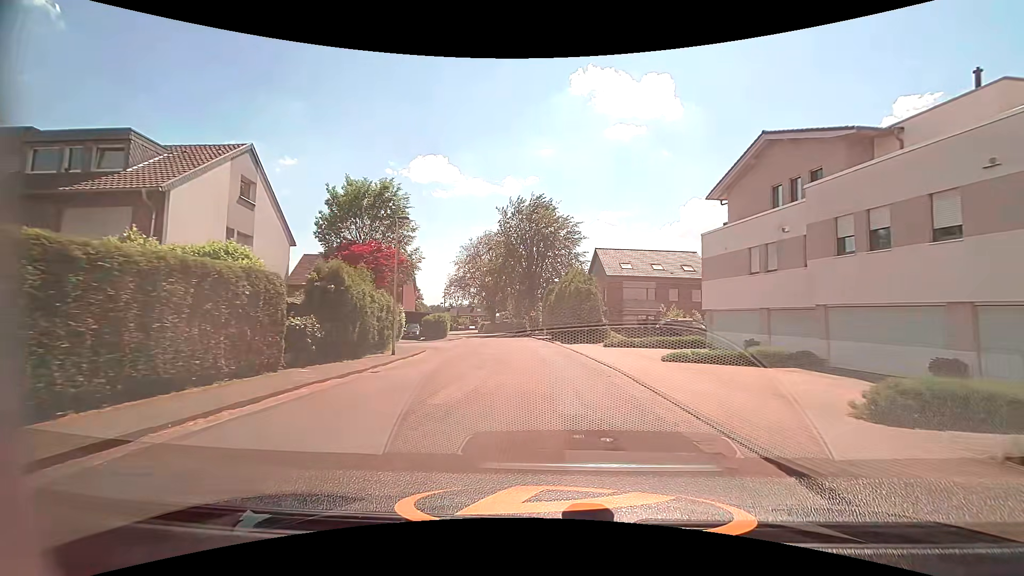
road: tertiary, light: Day
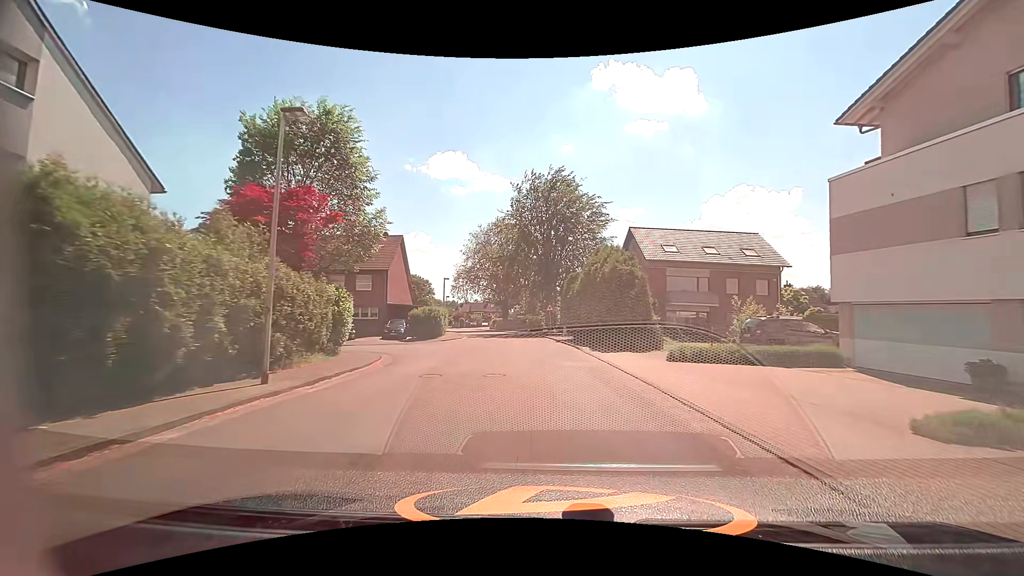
(-0.1, +11.2) m; -1°
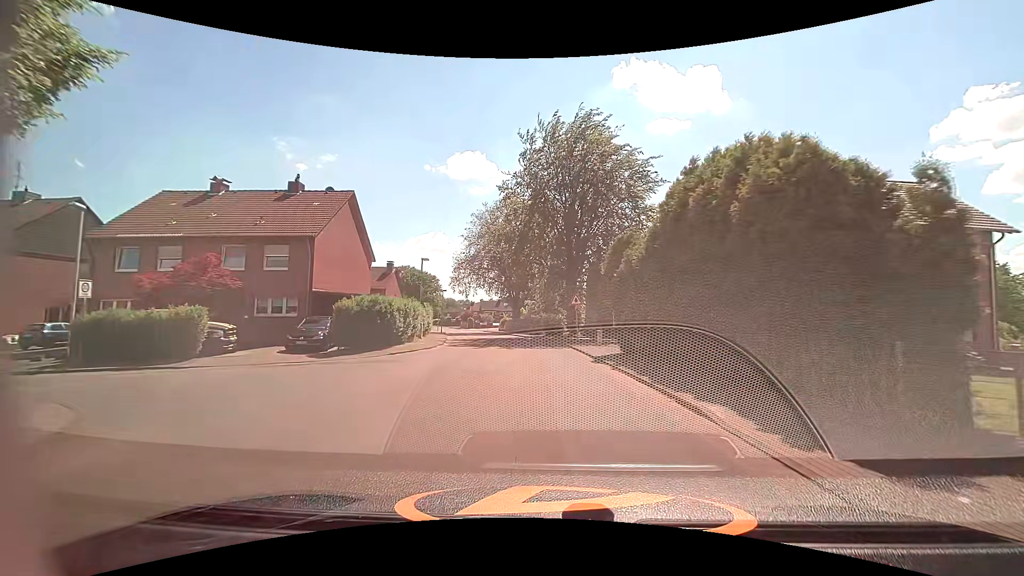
(-0.4, +17.1) m; -2°
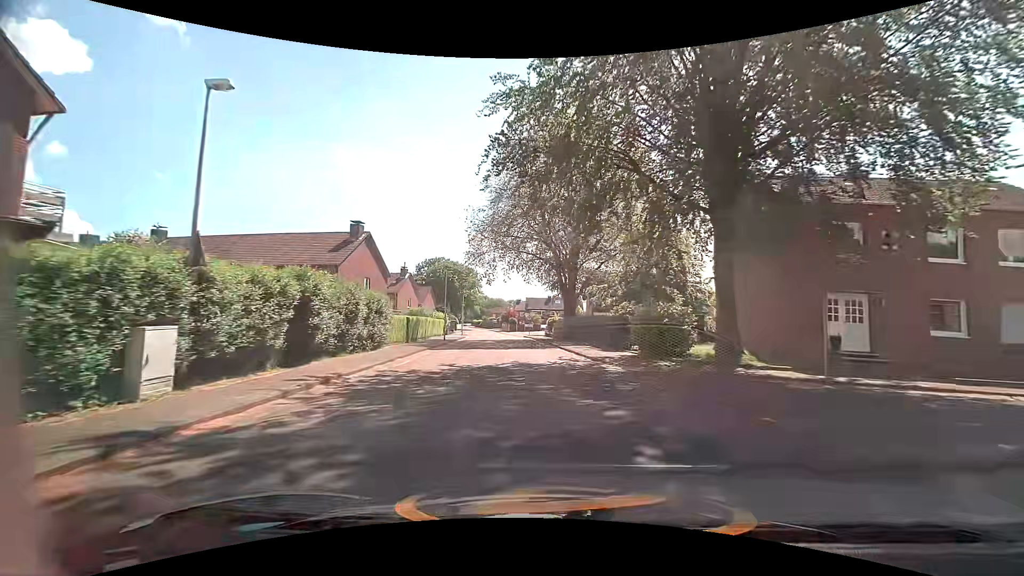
(-1.4, +29.4) m; -6°
(0, +10) (-1, +20) (-2, +30) (-3, +40) (-4, +50) (-5, +60) (-6, +70) (-7, +80) (-8, +90) (-10, +99) m
